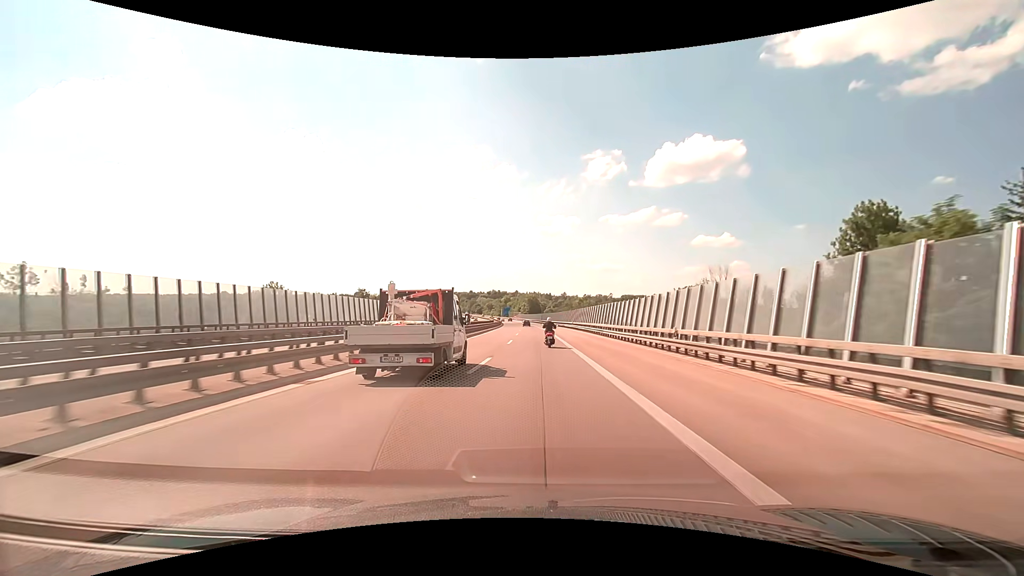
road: motorway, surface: asphalt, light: Day
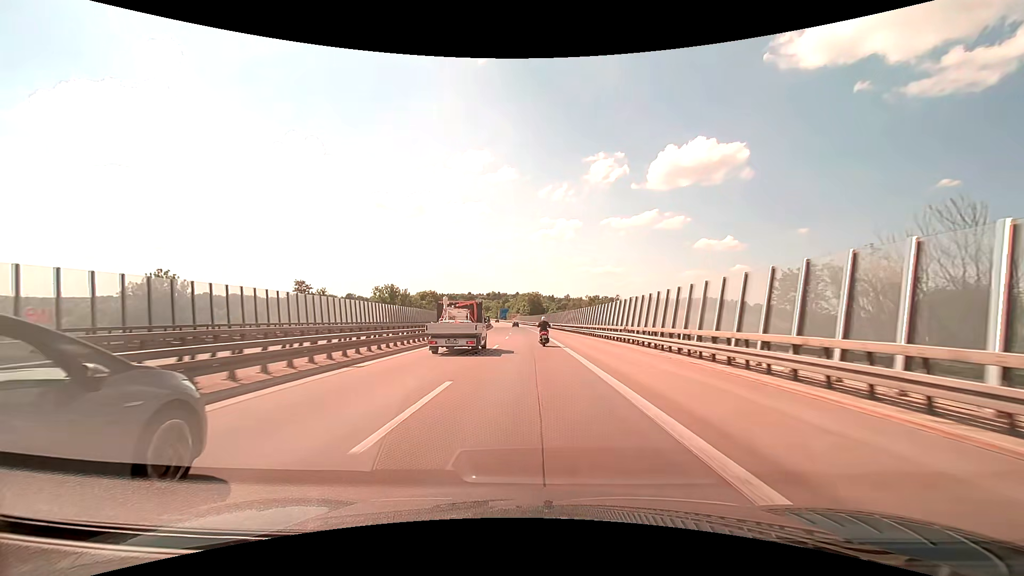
(-0.1, +44.0) m; 0°
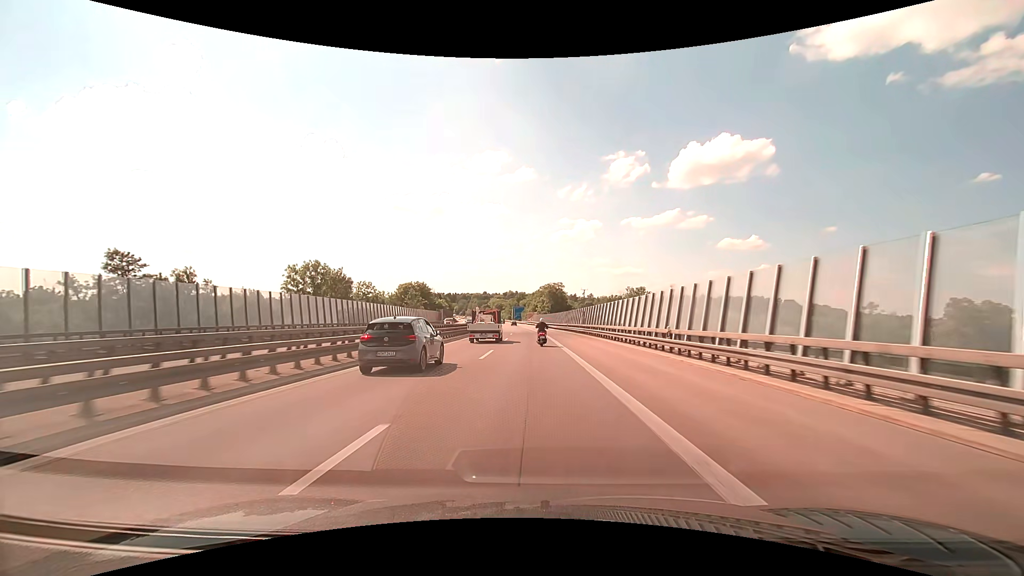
(-1.0, +58.3) m; -2°
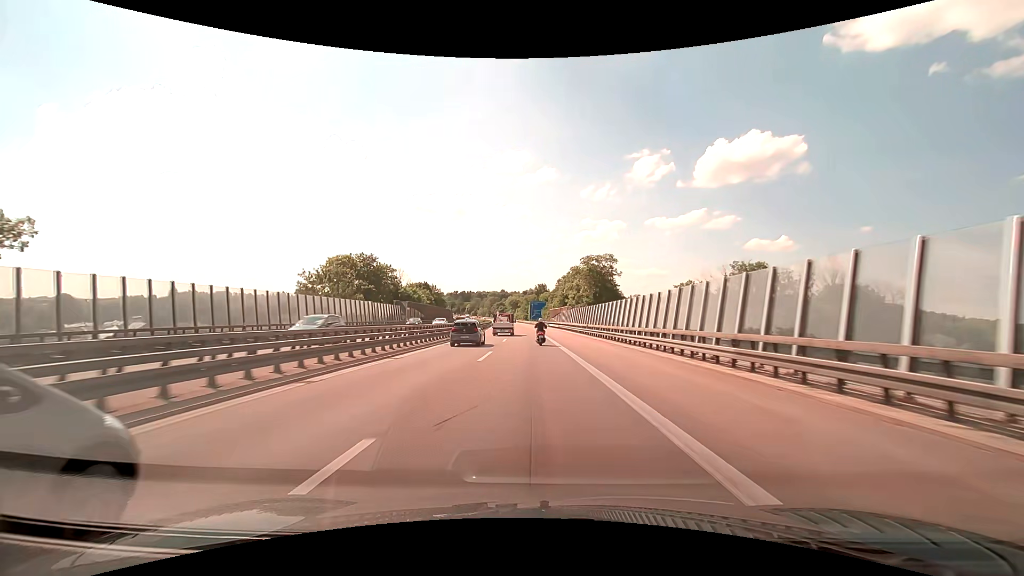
(-1.6, +73.4) m; -3°
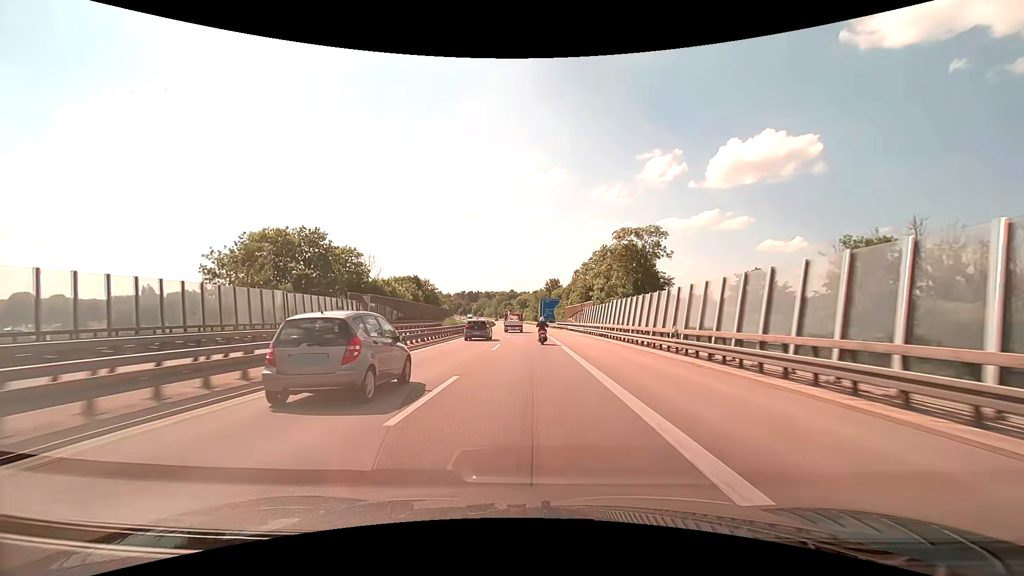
(-0.3, +29.6) m; -1°
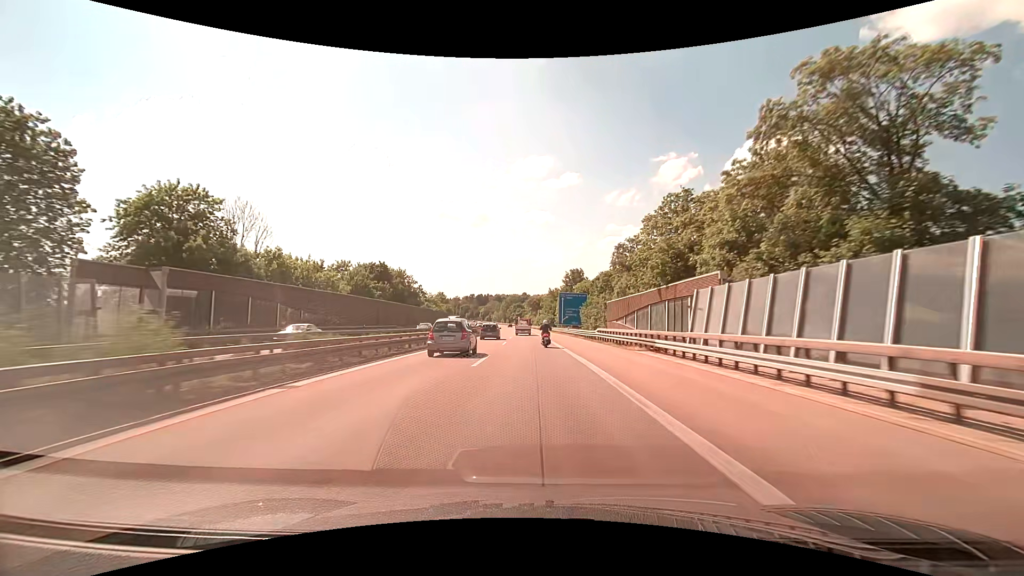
(-0.7, +44.7) m; -2°
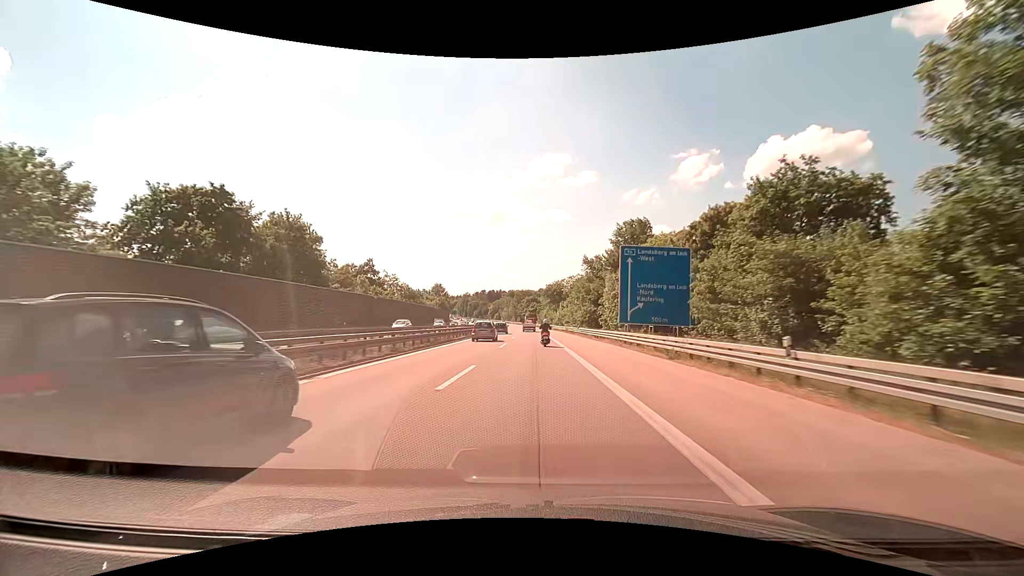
(-1.0, +59.9) m; -2°
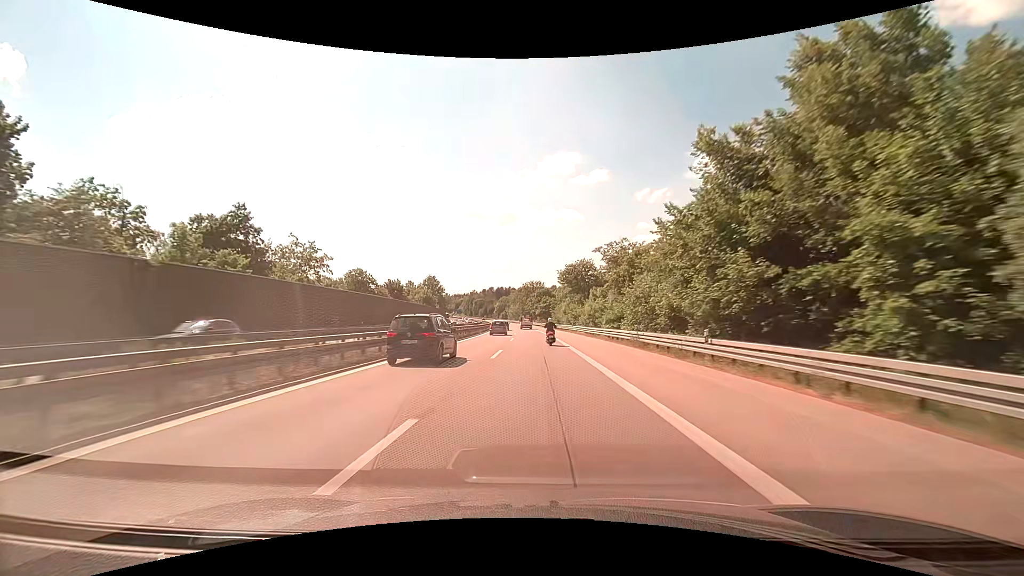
(-0.6, +45.2) m; -2°
(0, +10) (0, +20) (0, +30) (0, +40) (0, +50) (0, +60) (-1, +70) (-1, +80) (-2, +90) (-3, +100) m
